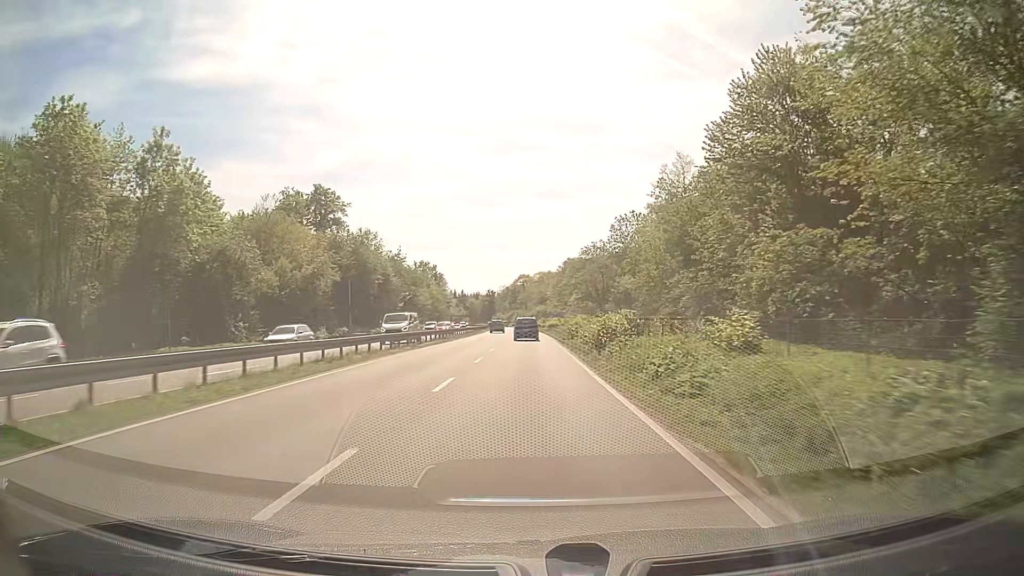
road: trunk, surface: asphalt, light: Day
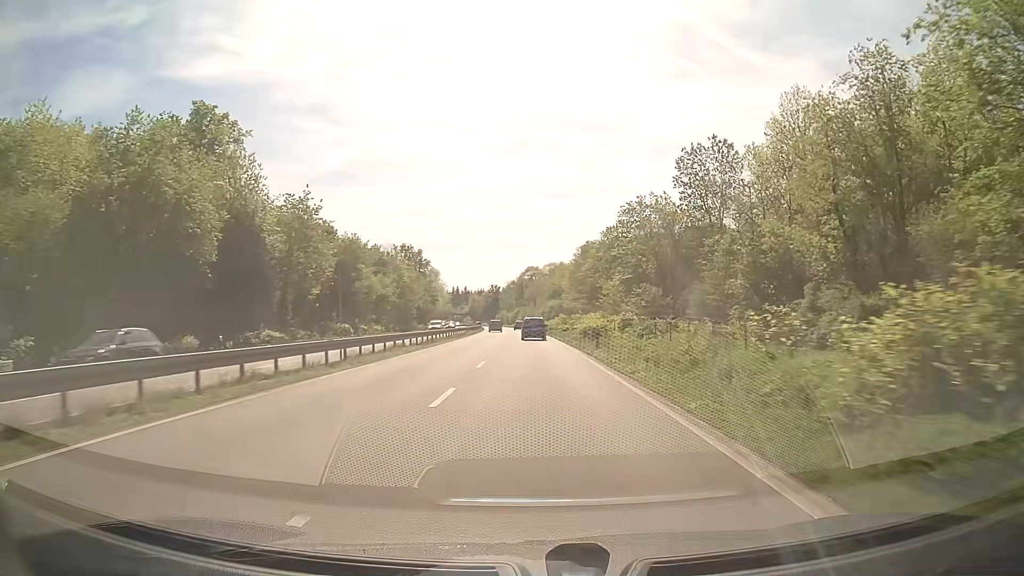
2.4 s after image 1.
(-0.2, +47.7) m; 0°
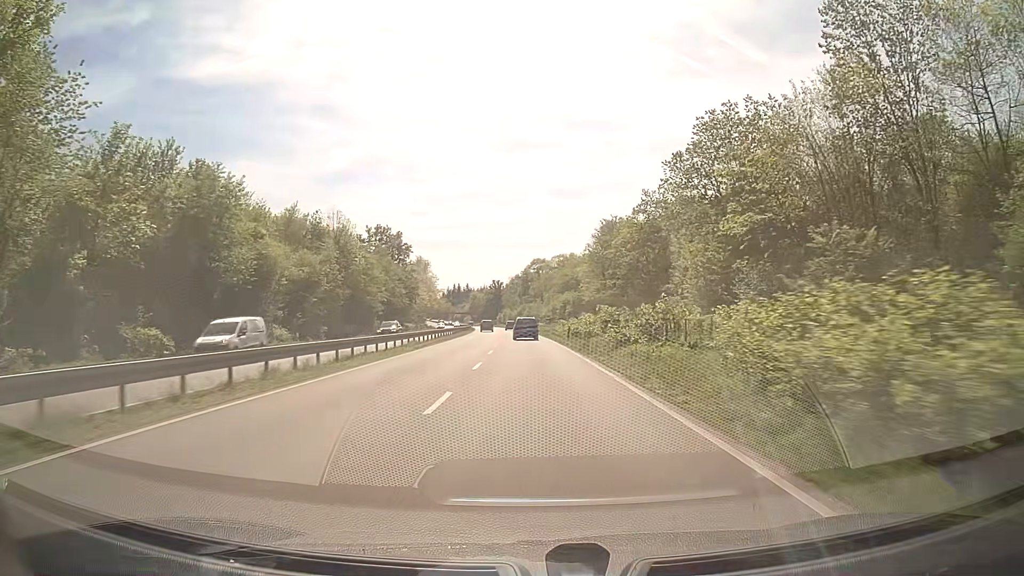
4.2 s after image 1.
(-0.2, +36.8) m; -1°
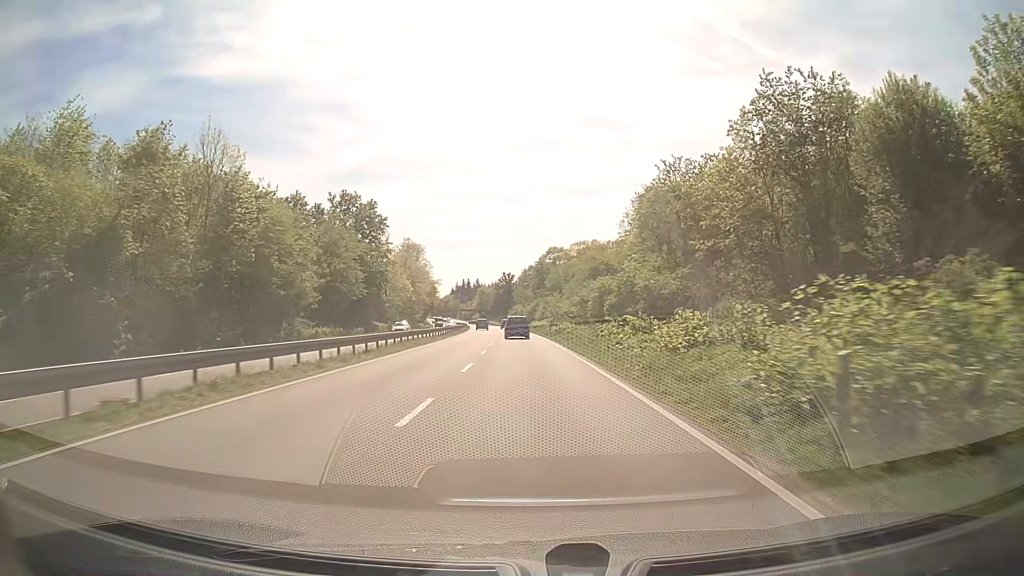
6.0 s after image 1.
(-0.4, +37.5) m; -1°
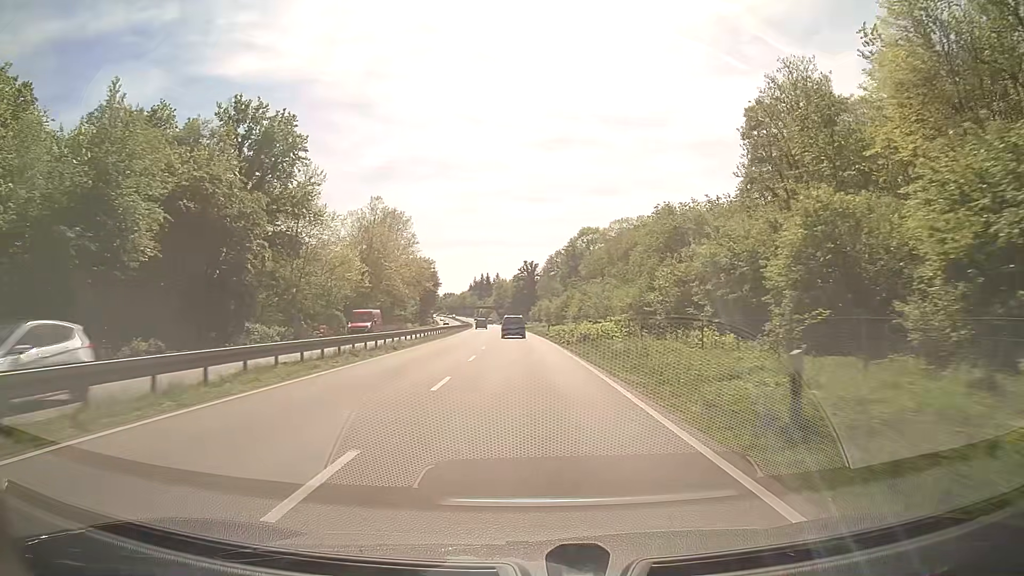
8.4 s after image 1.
(-0.8, +49.8) m; -2°
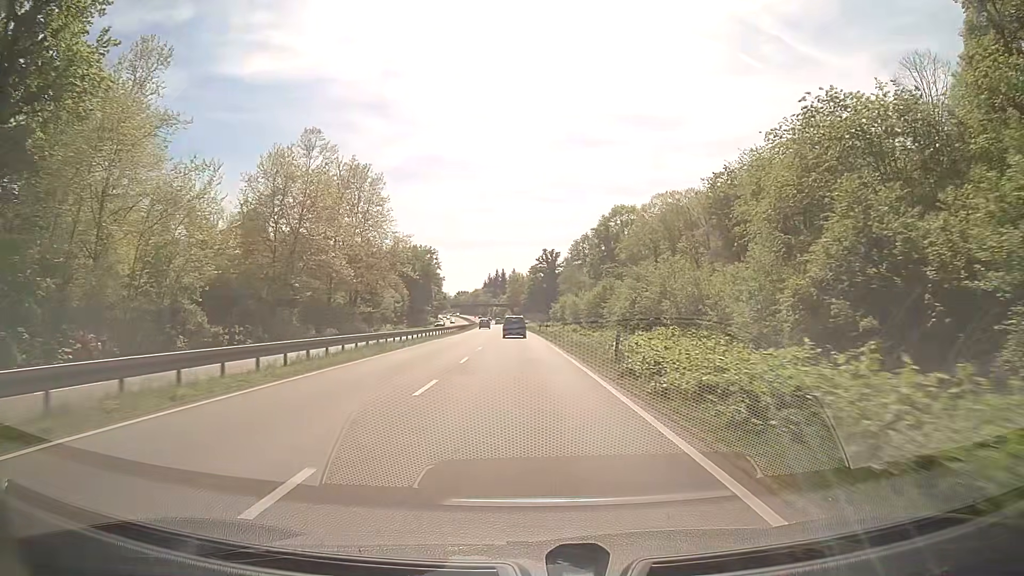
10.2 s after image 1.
(-0.5, +37.0) m; -1°
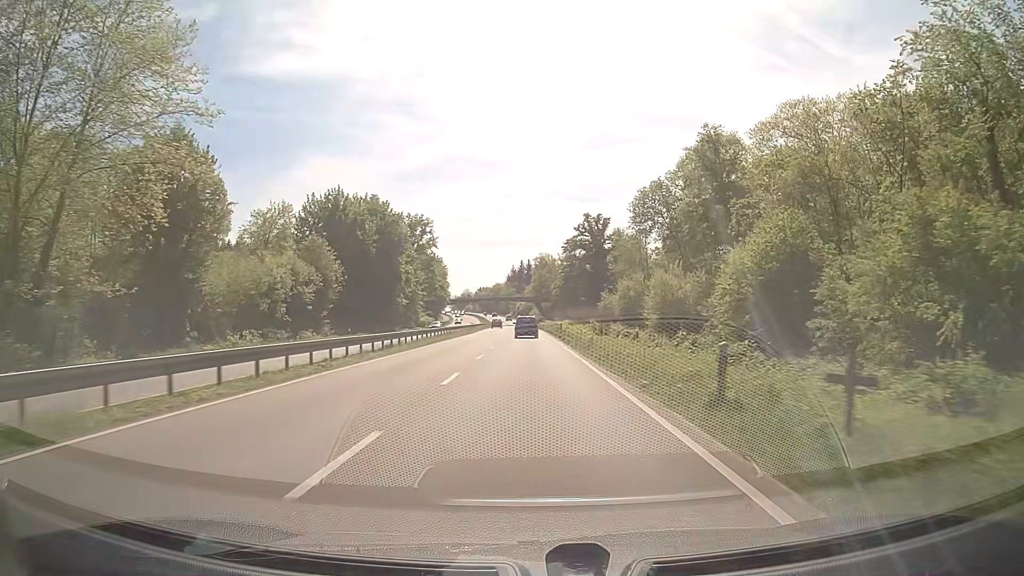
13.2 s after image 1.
(-1.5, +61.1) m; -3°
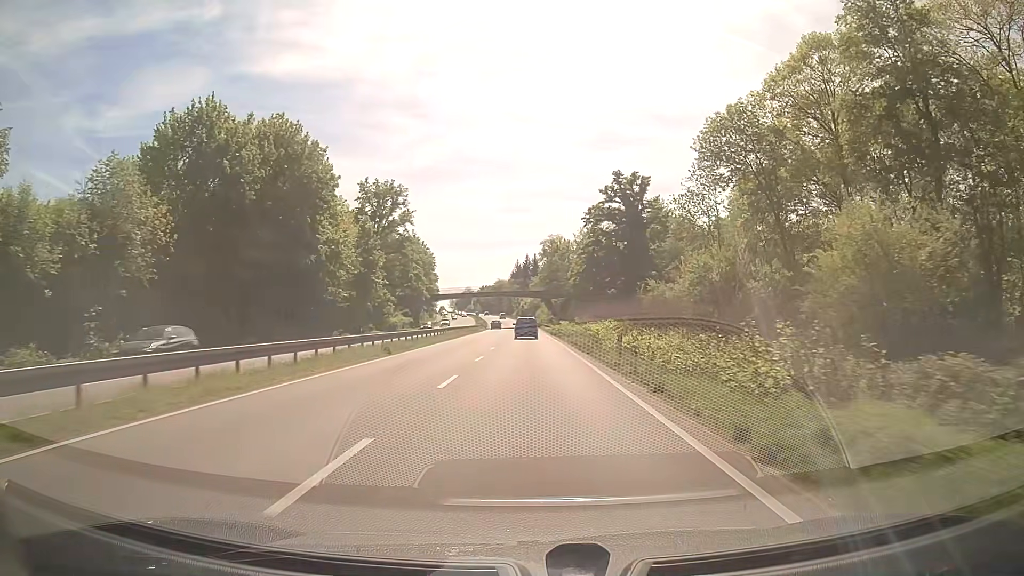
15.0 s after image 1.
(-0.1, +36.5) m; -1°
(0, +10) (0, +20) (0, +30) (0, +40) (0, +50) (0, +60) (0, +70) (-1, +80) (-1, +90) (-1, +100) m
